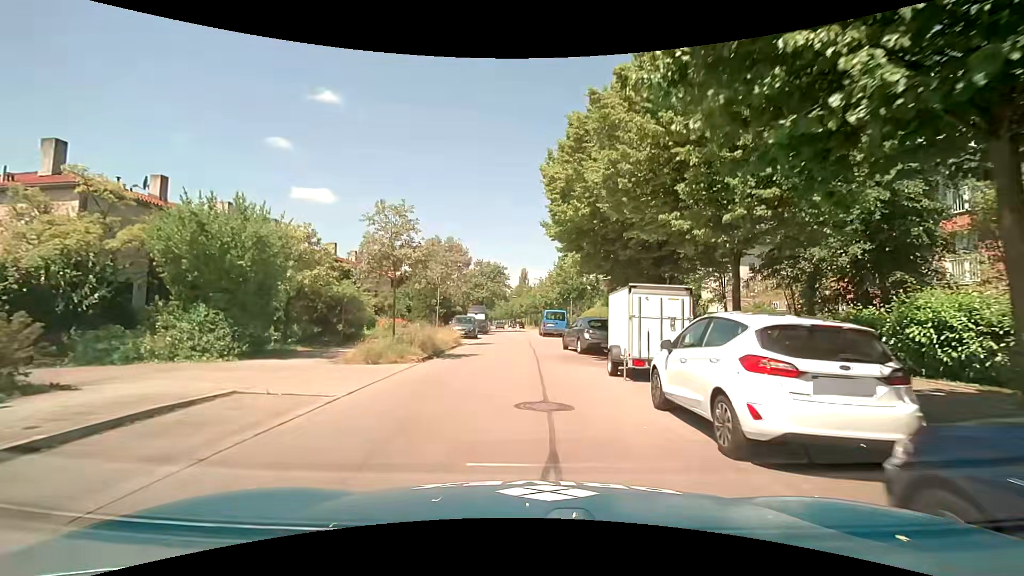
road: residential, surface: asphalt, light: Day
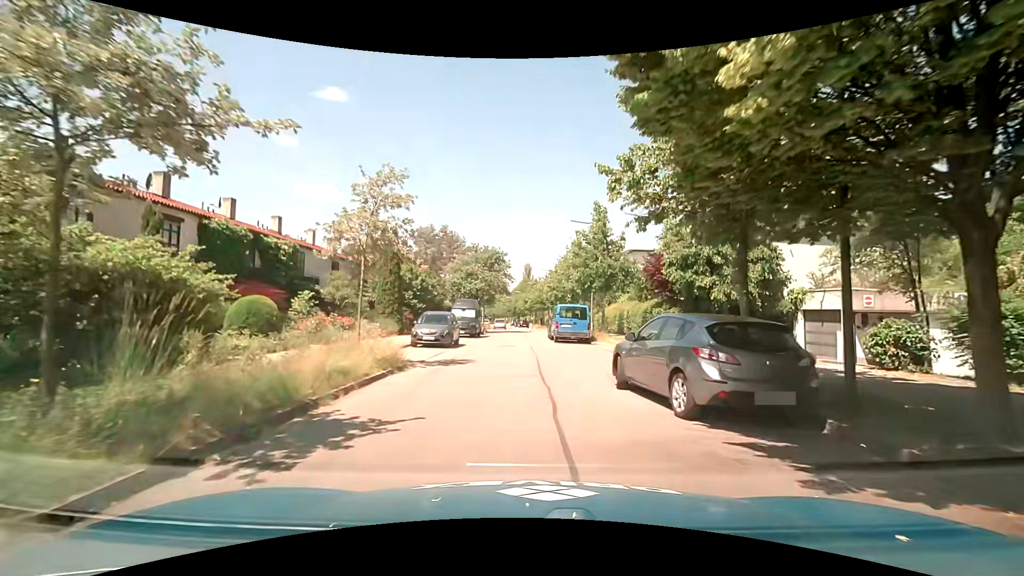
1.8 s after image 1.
(0.0, +12.3) m; 0°
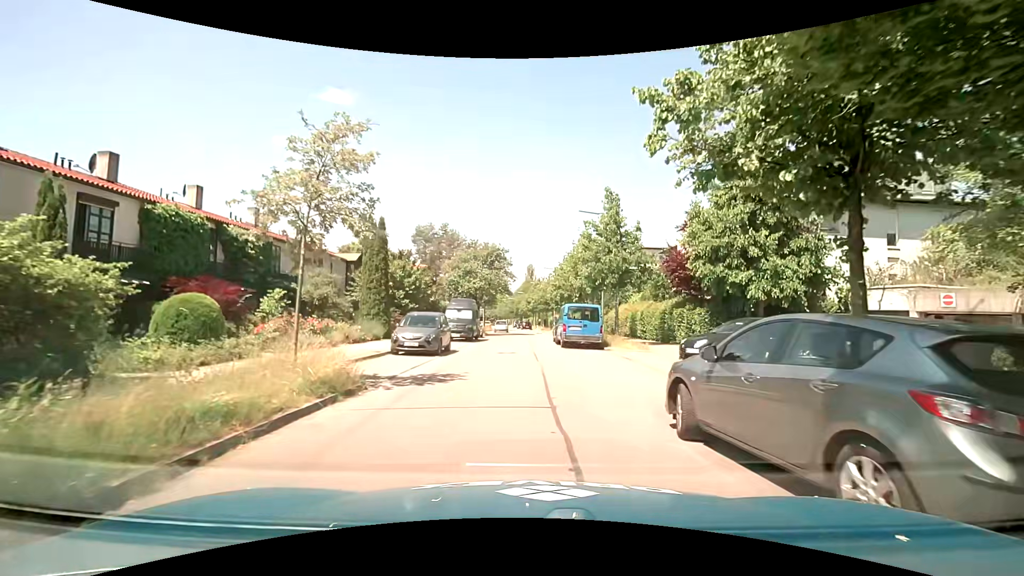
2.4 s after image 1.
(0.0, +3.7) m; 0°
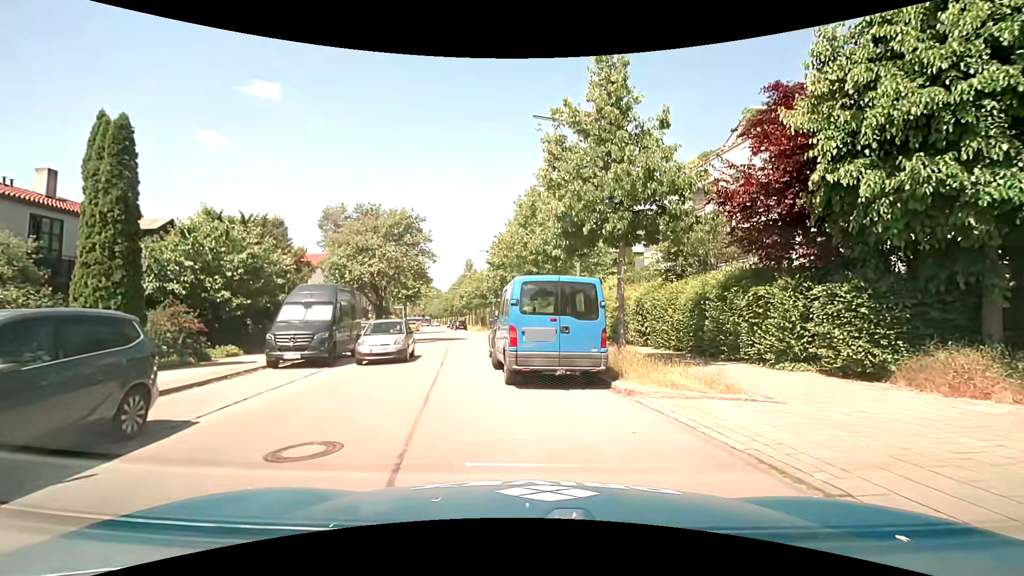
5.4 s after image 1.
(+0.7, +14.7) m; +7°
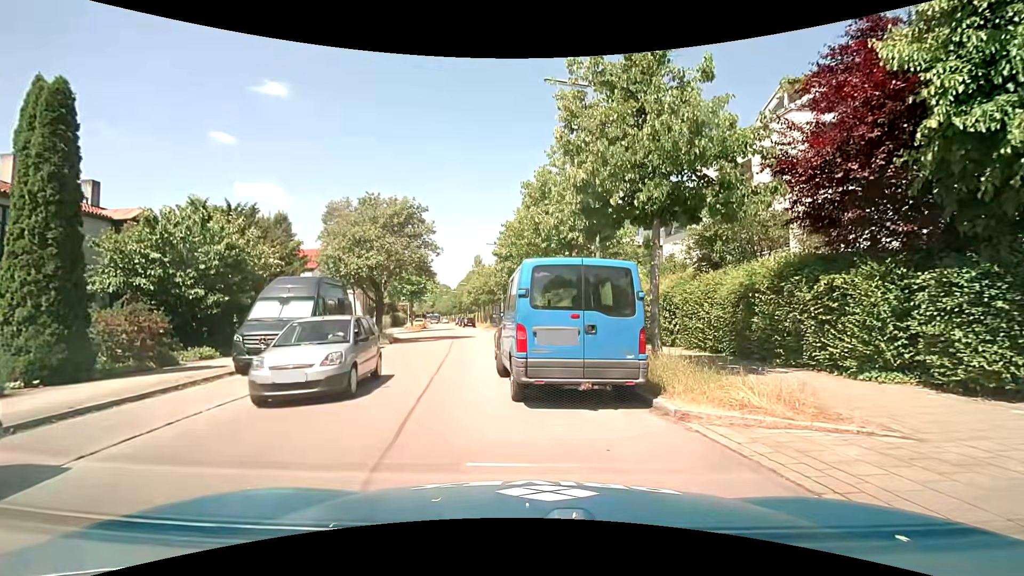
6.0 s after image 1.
(0.0, +2.3) m; -1°
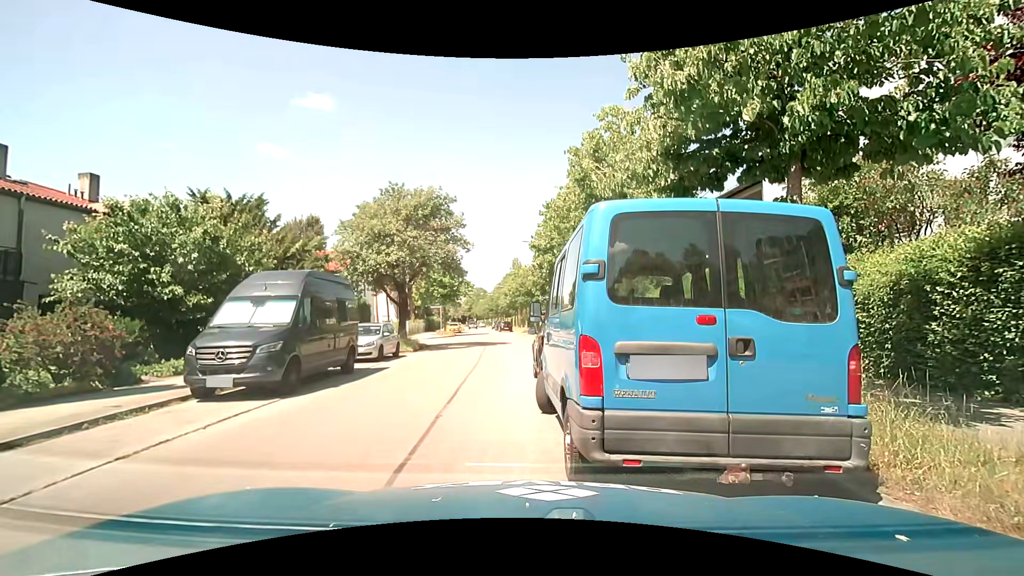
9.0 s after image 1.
(0.0, +3.6) m; -1°
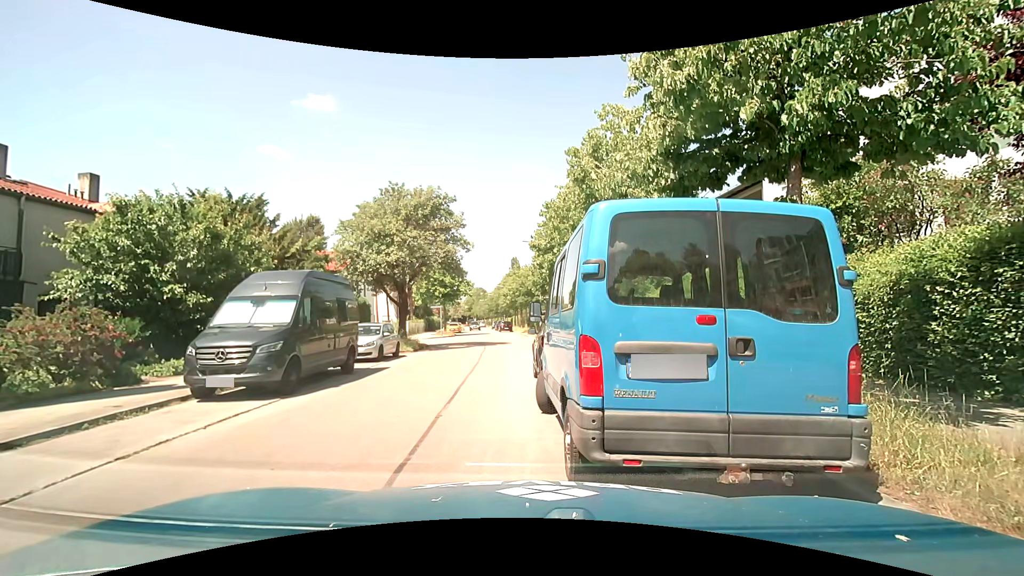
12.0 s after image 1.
(0.0, 0.0) m; 0°
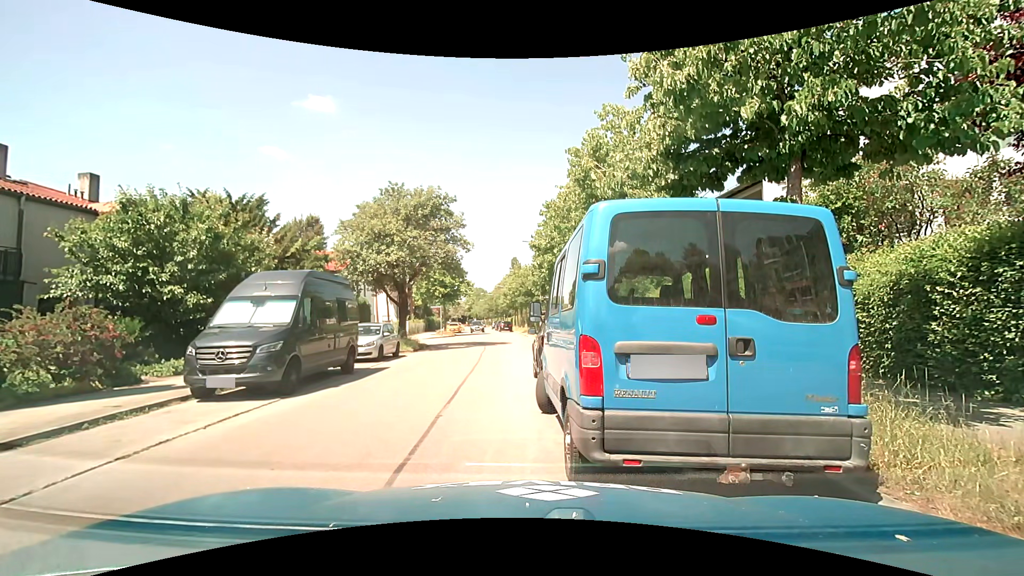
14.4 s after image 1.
(0.0, 0.0) m; 0°
(-2, +10) (-2, +20) (-3, +30) (-4, +40) (-6, +49) (-8, +59) (-10, +69) (-11, +79) (-13, +89) (-14, +99) m
